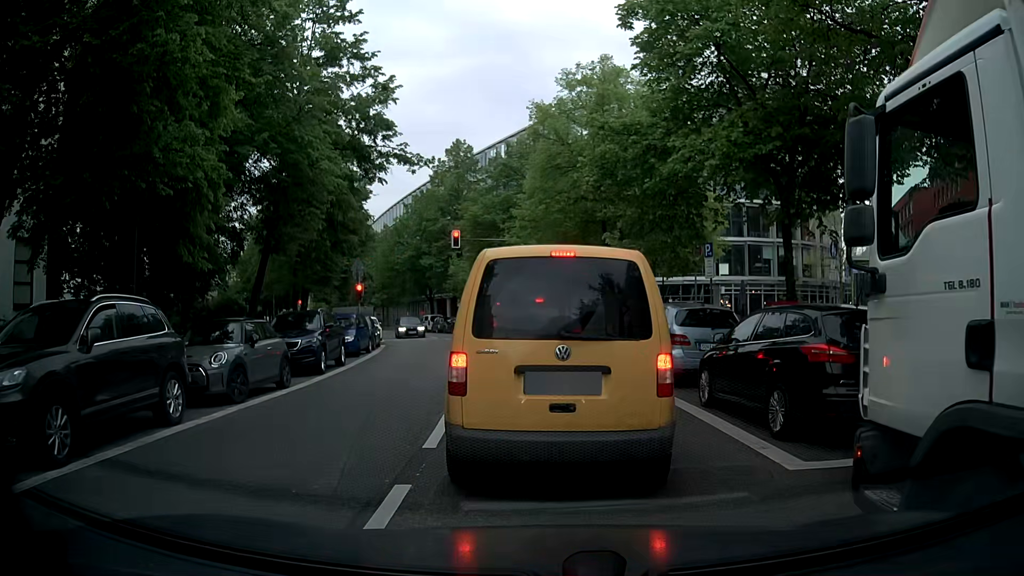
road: tertiary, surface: asphalt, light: Day
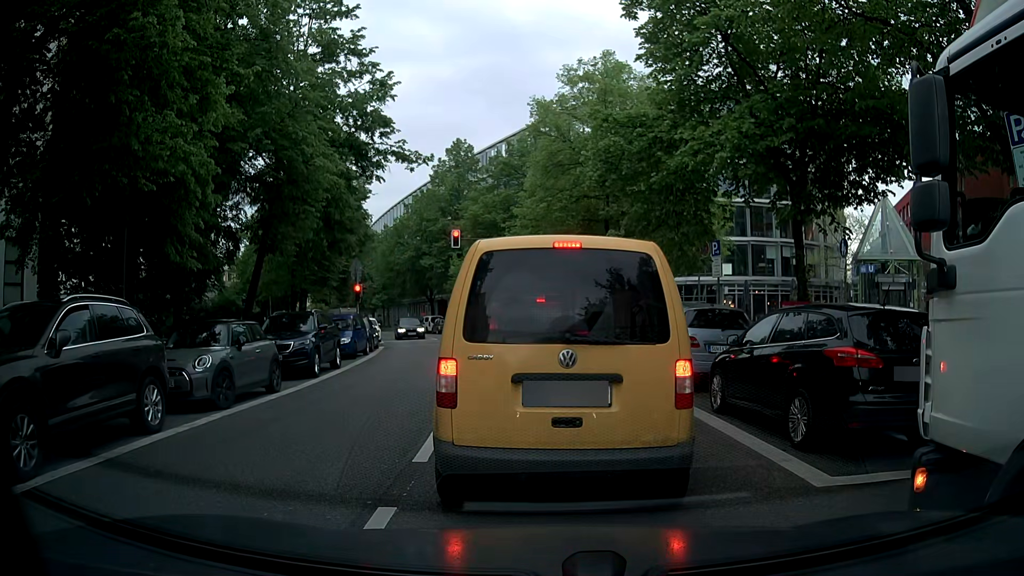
(0.0, +0.6) m; 0°
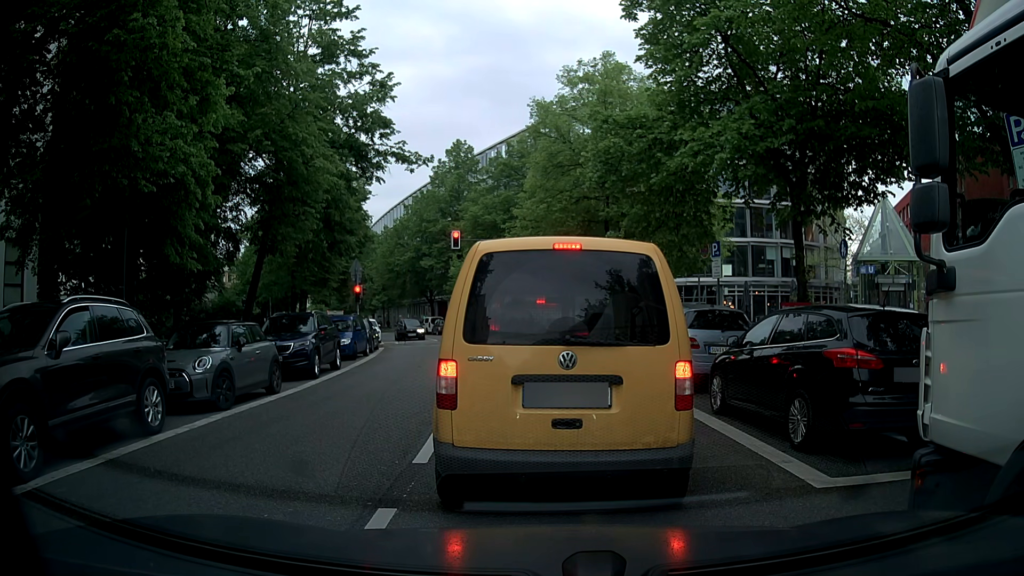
(0.0, +0.1) m; 0°
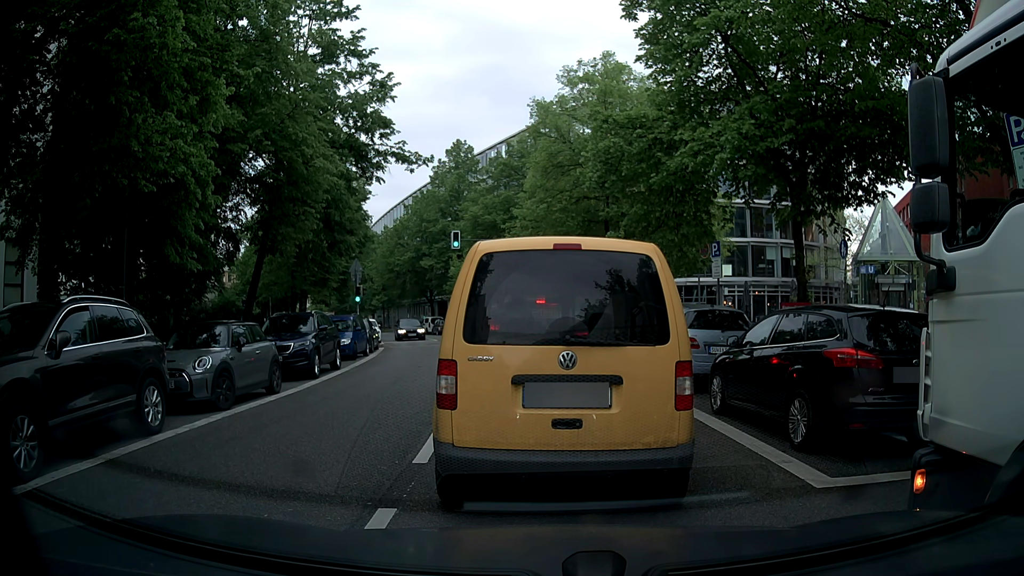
(0.0, 0.0) m; 0°
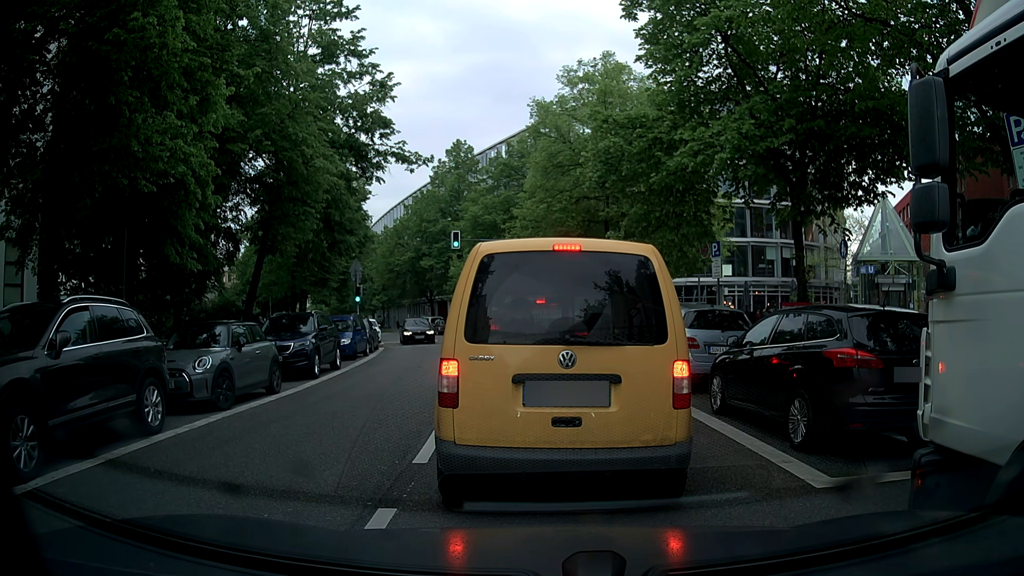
(0.0, 0.0) m; 0°
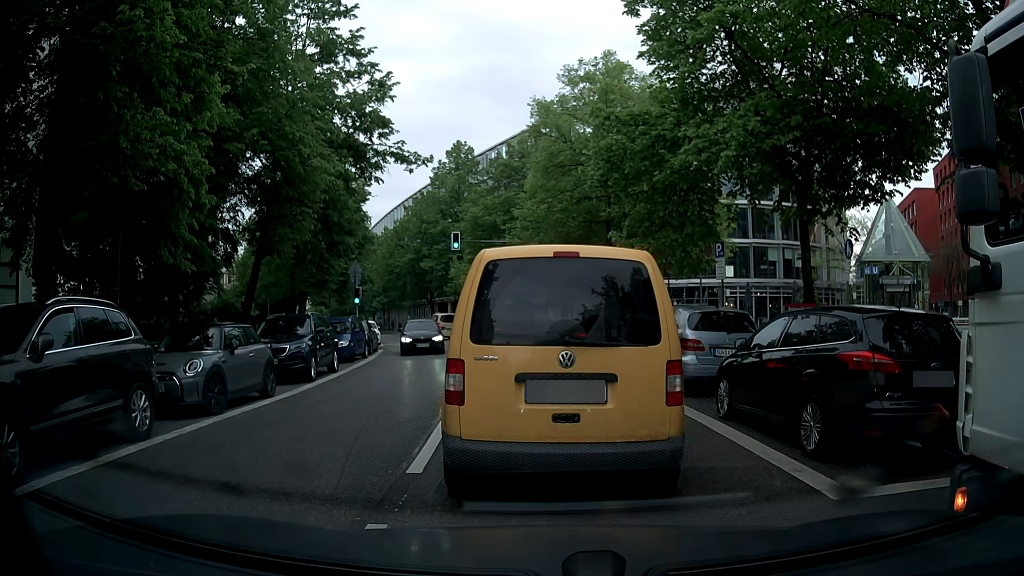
(0.0, +0.3) m; 0°
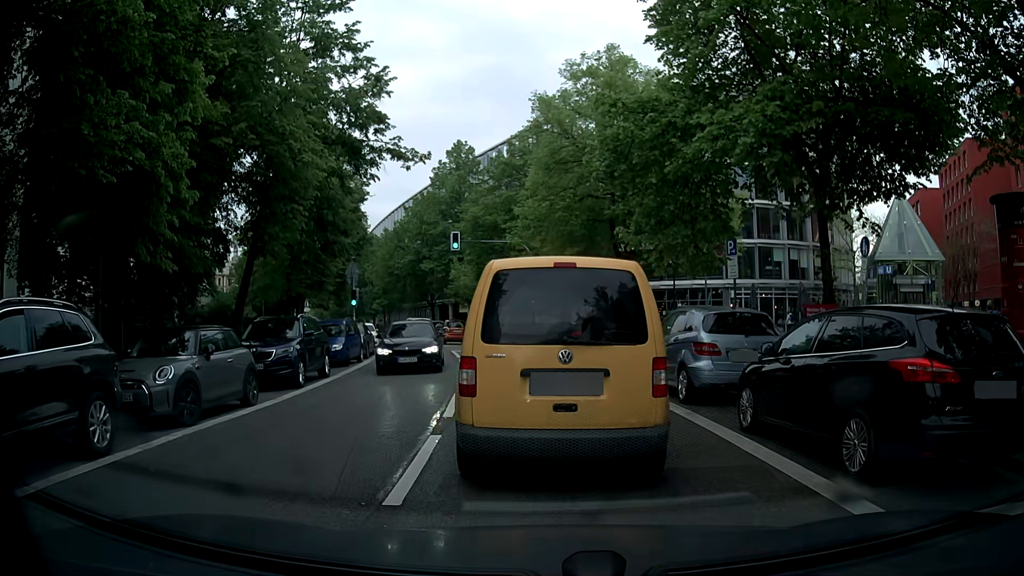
(0.0, +1.0) m; 0°
